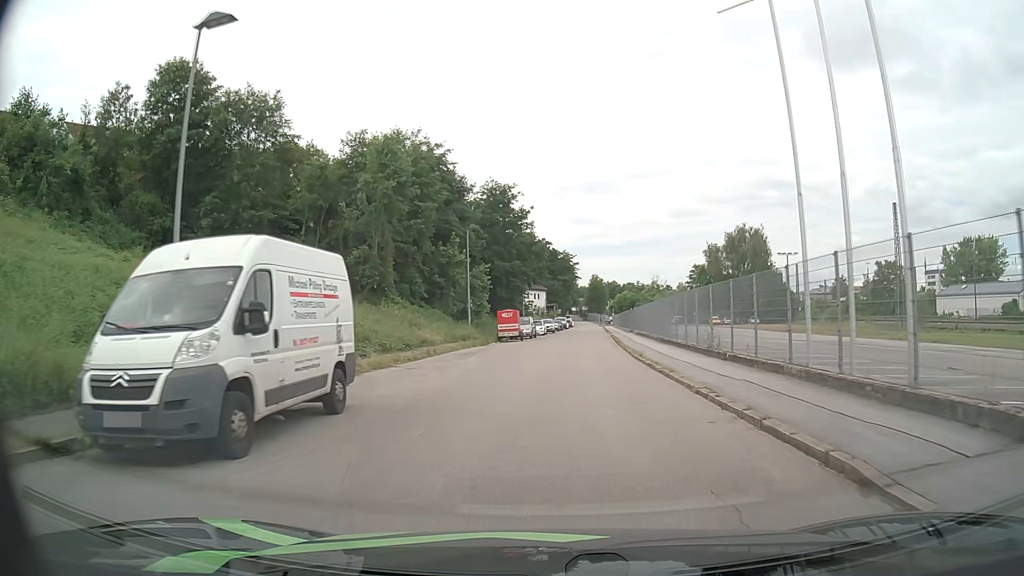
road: residential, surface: asphalt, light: Day
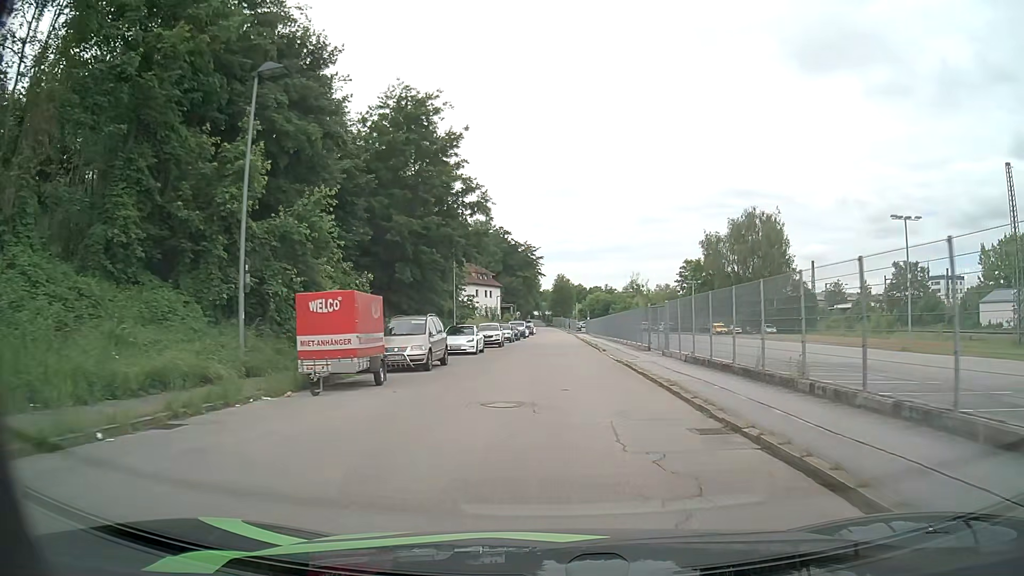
(+1.2, +31.7) m; +4°
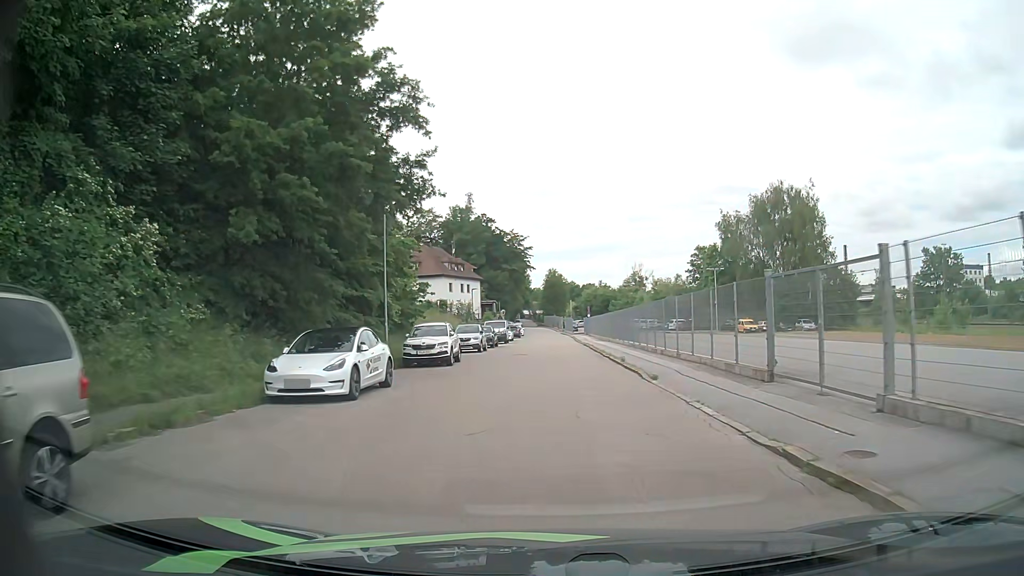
(+0.2, +19.3) m; +1°
(0, +10) (0, +20) (0, +30) (0, +40) (0, +50) (0, +60) (0, +70) (0, +80) (0, +90) (-1, +100) m
